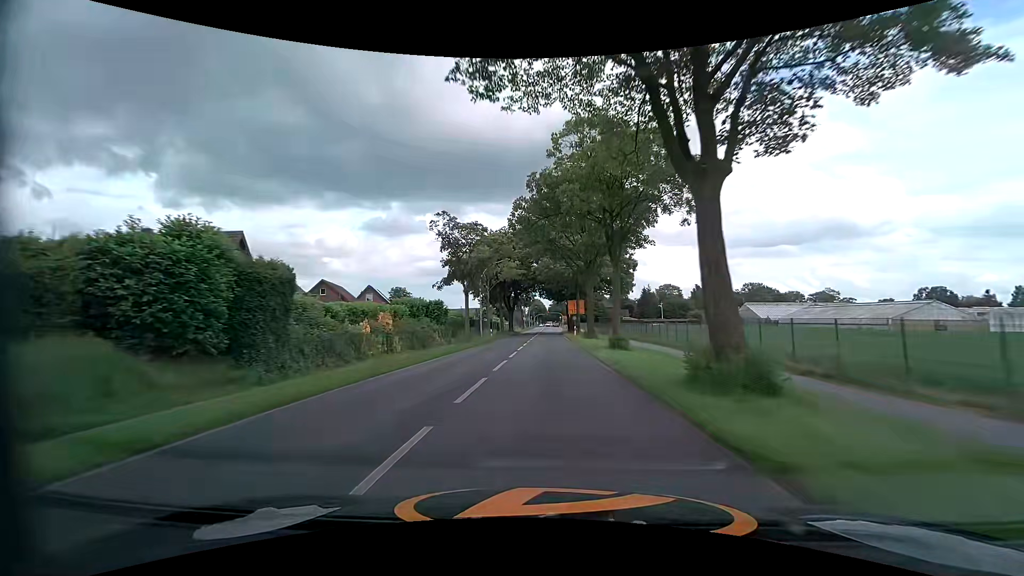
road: tertiary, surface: asphalt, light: Day
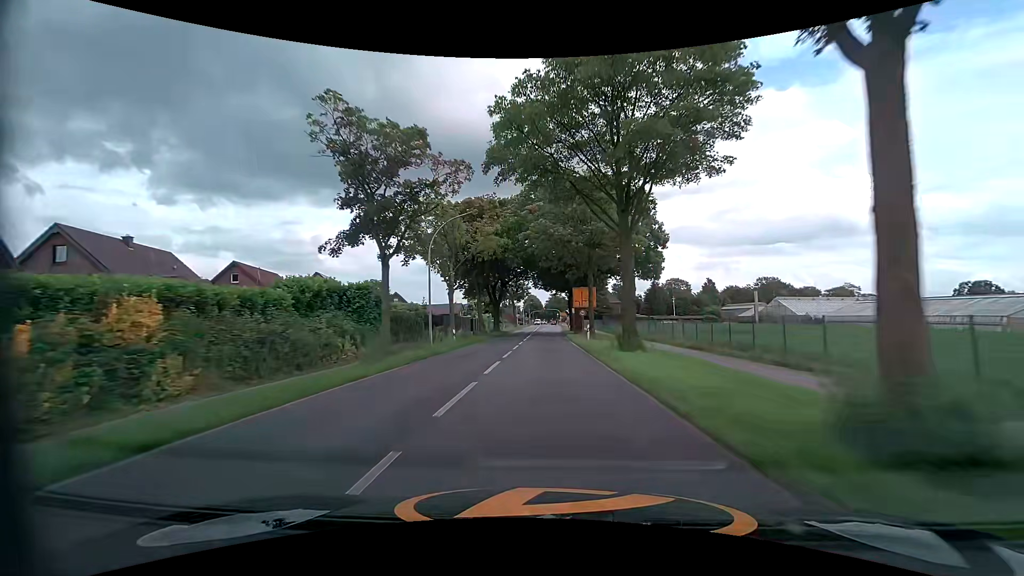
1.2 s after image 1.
(0.0, +19.2) m; 0°
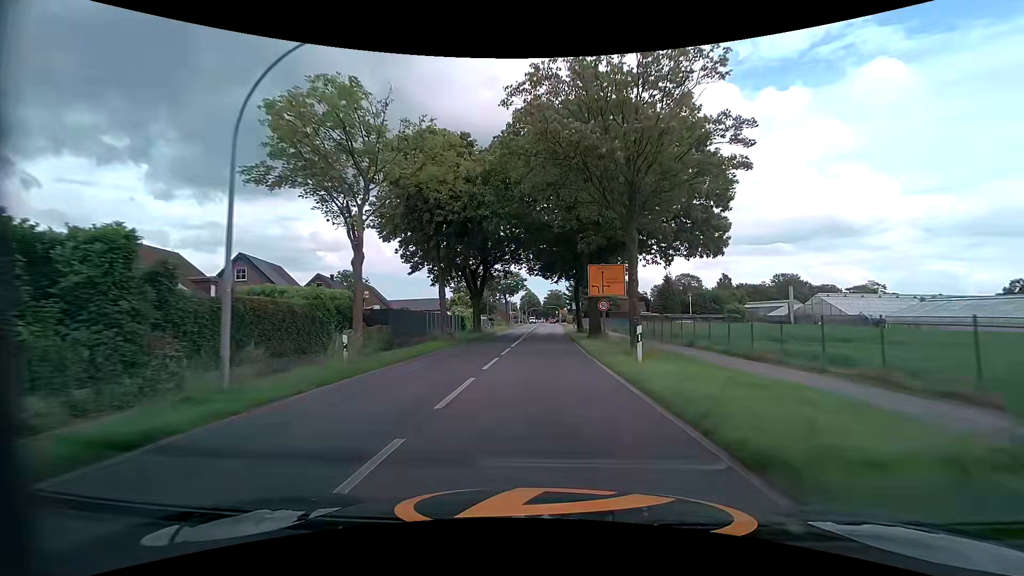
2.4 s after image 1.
(0.0, +17.2) m; 0°
